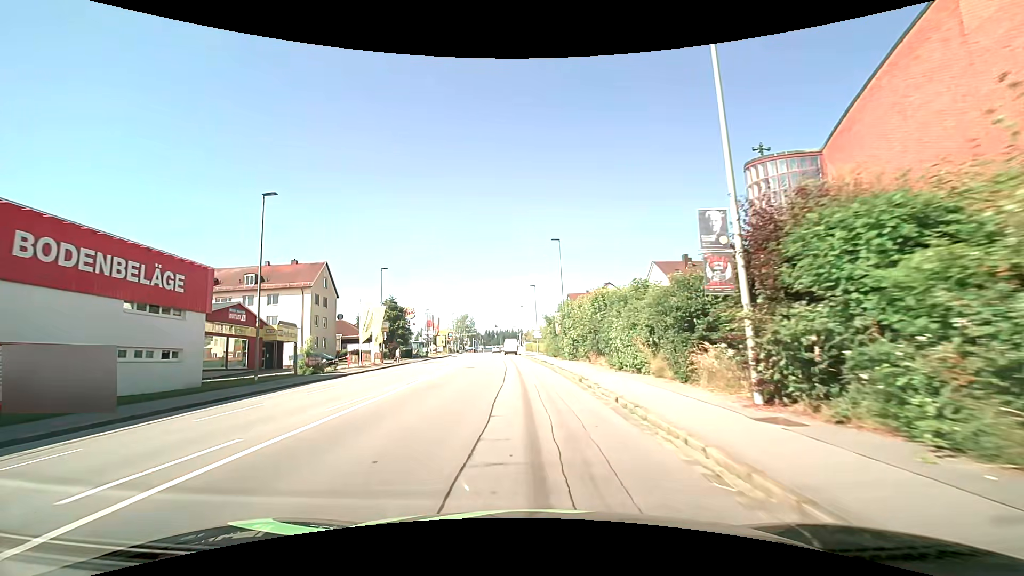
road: tertiary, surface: asphalt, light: Day
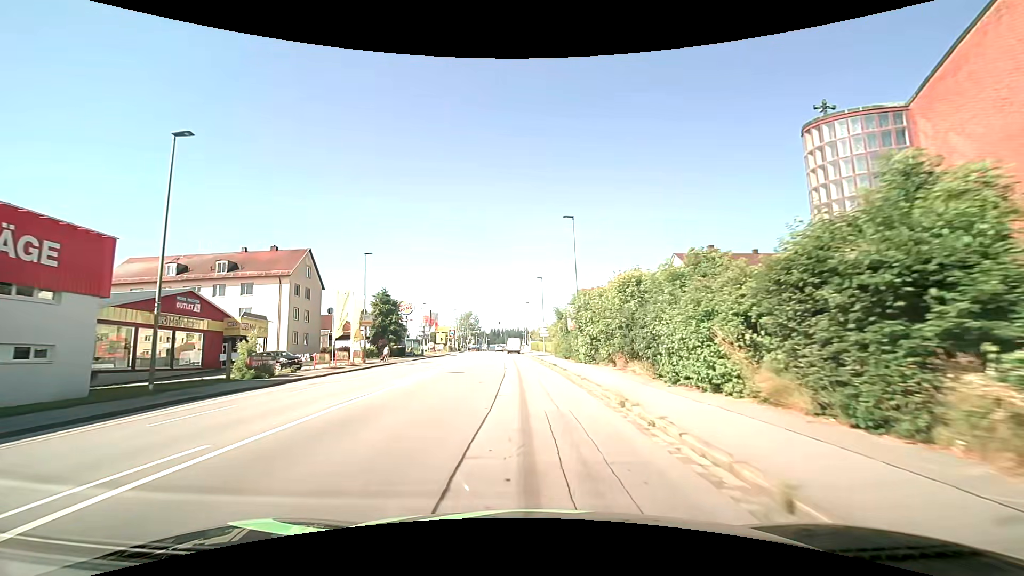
(-0.1, +7.6) m; -1°
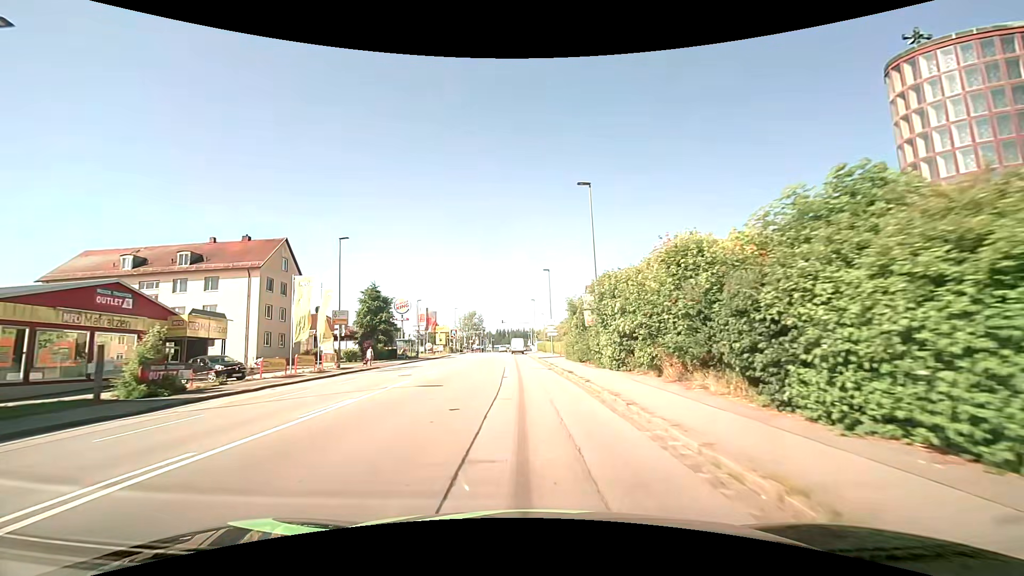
(0.0, +7.6) m; -1°
(0, +10) (0, +20) (-1, +30) (-1, +40) (-1, +50) (-2, +60) (-2, +70) (-2, +80) (-3, +90) (-3, +100) m
